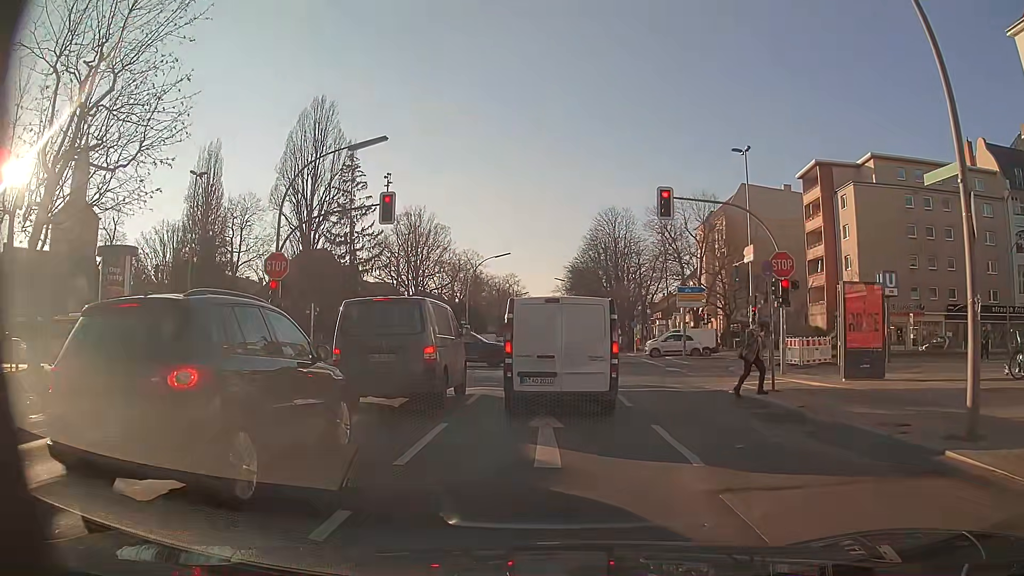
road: secondary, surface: asphalt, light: Day
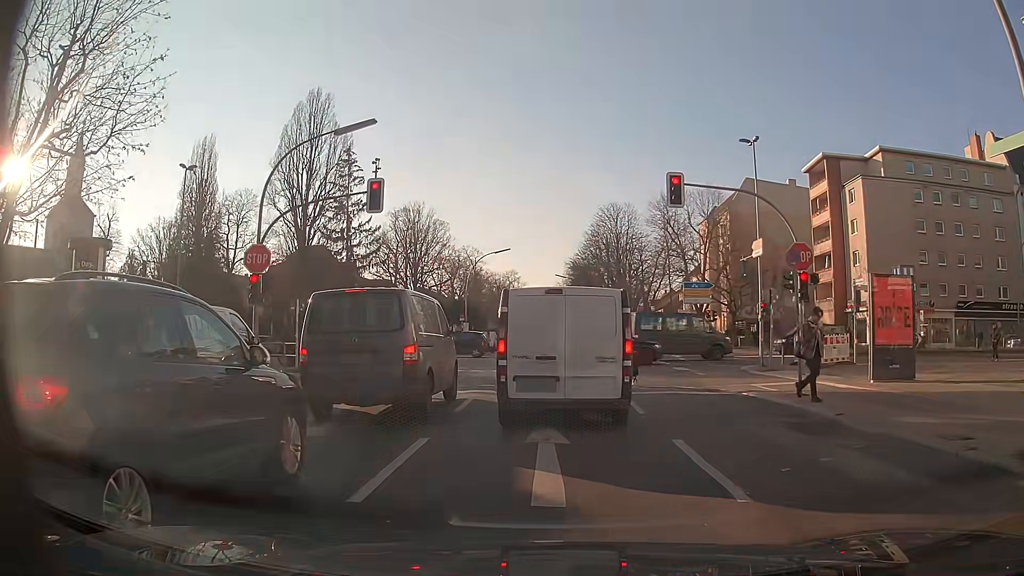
(0.0, +1.6) m; -2°
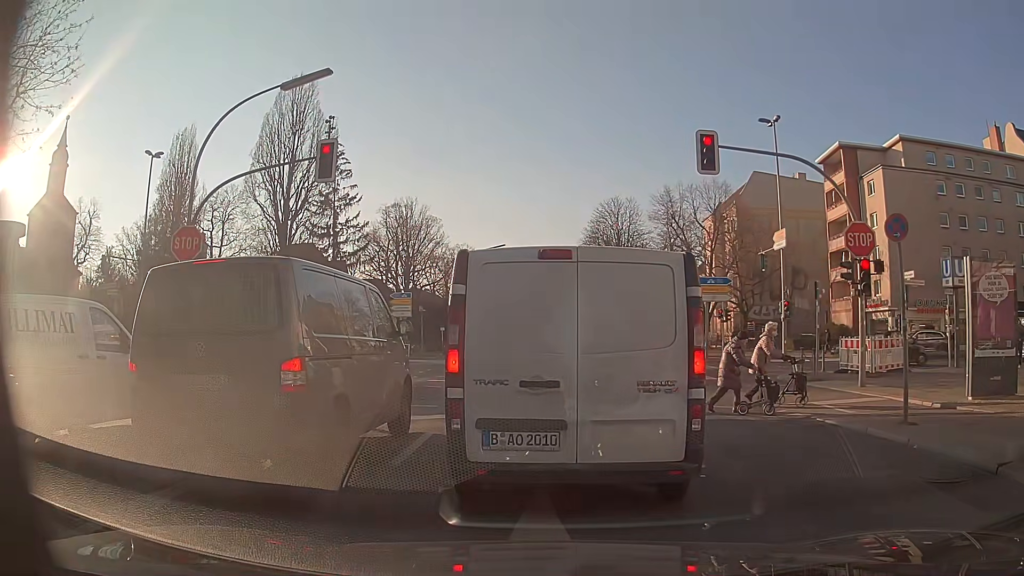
(0.0, +4.3) m; +1°
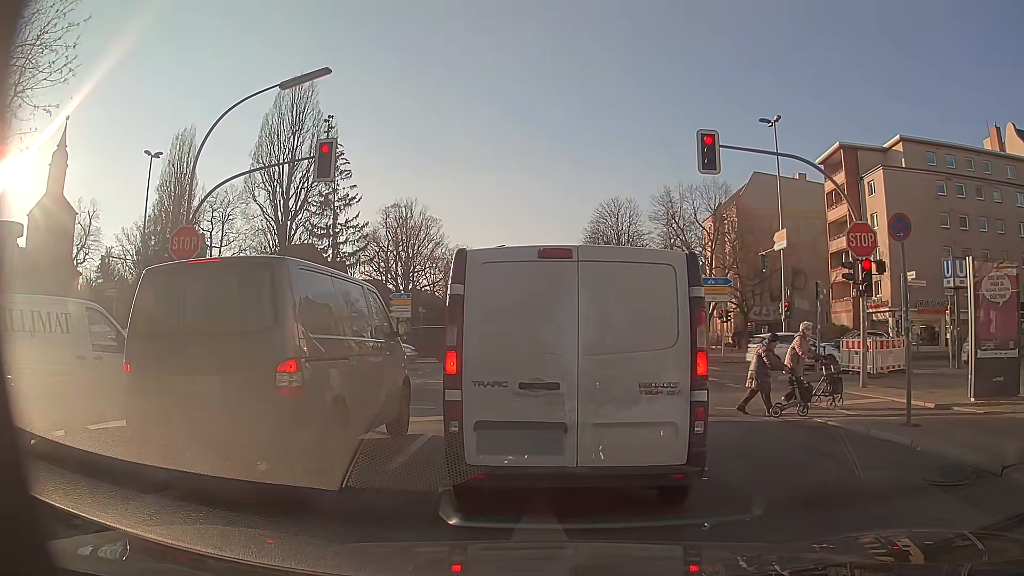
(0.0, +0.1) m; 0°
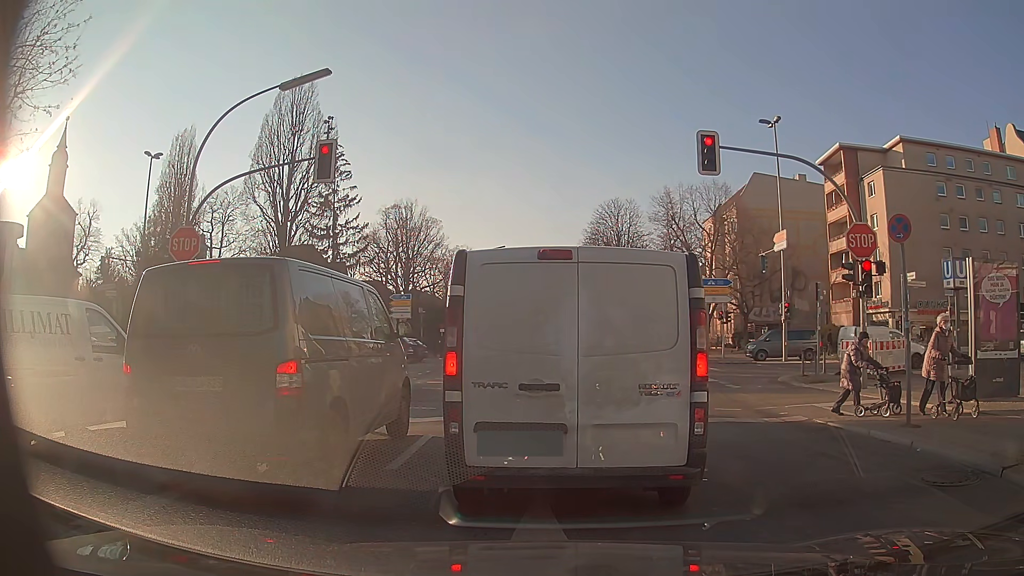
(0.0, +0.1) m; 0°
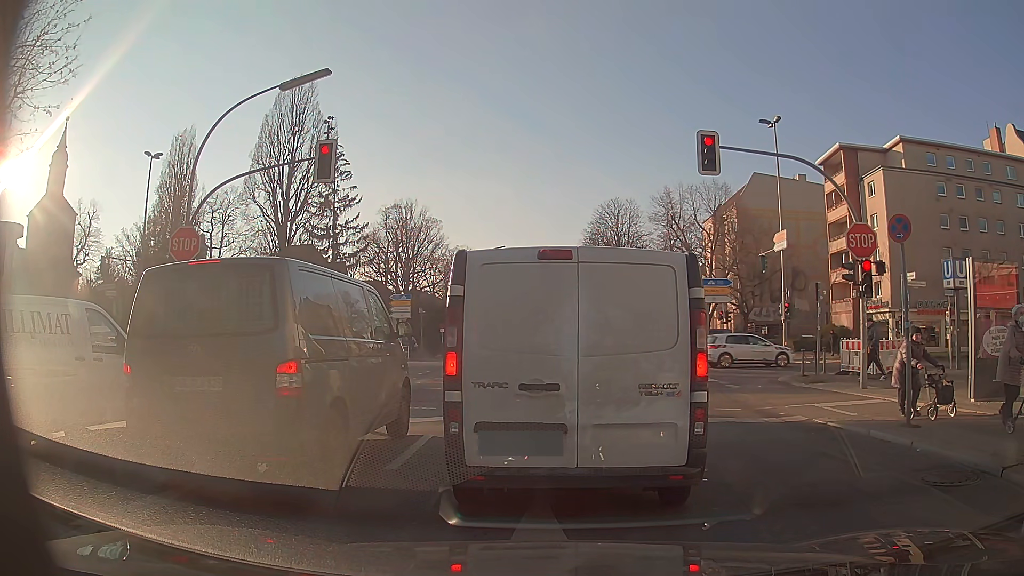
(0.0, 0.0) m; 0°
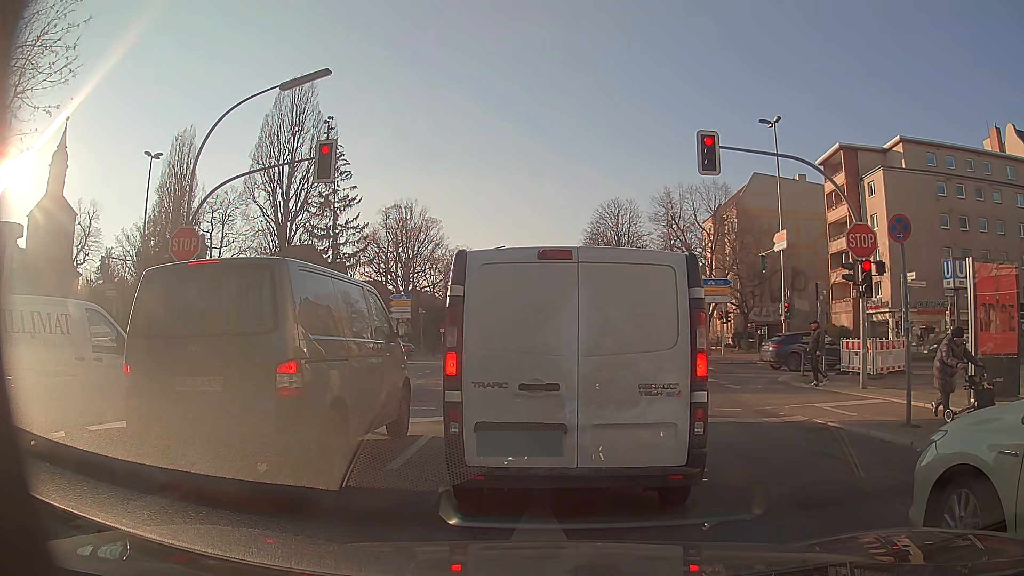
(0.0, 0.0) m; 0°
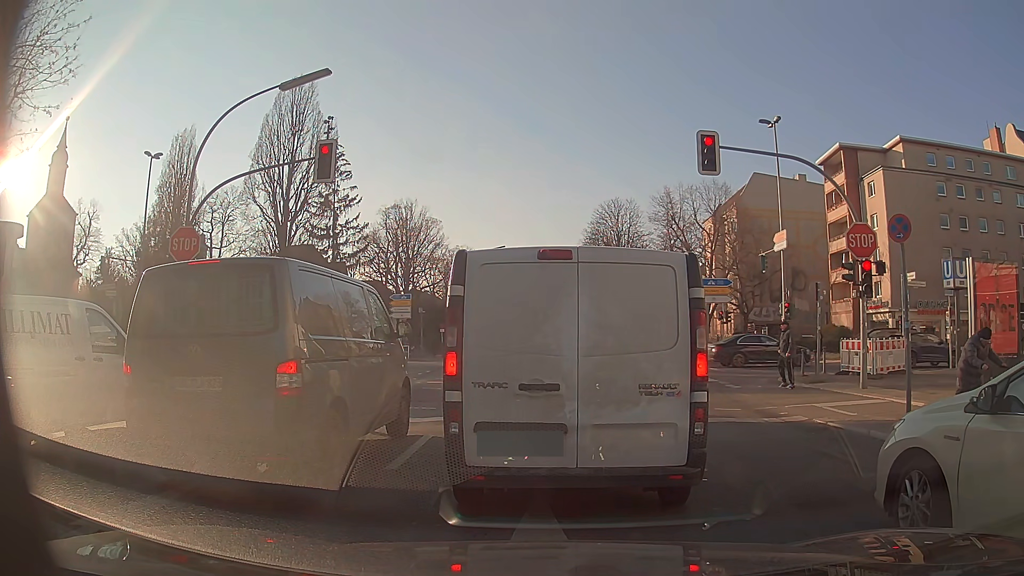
(0.0, 0.0) m; 0°
(0, +10) (-1, +20) (-1, +30) (-2, +40) (-2, +50) (-3, +60) (-3, +70) (-4, +80) (-4, +90) (-4, +100) m
